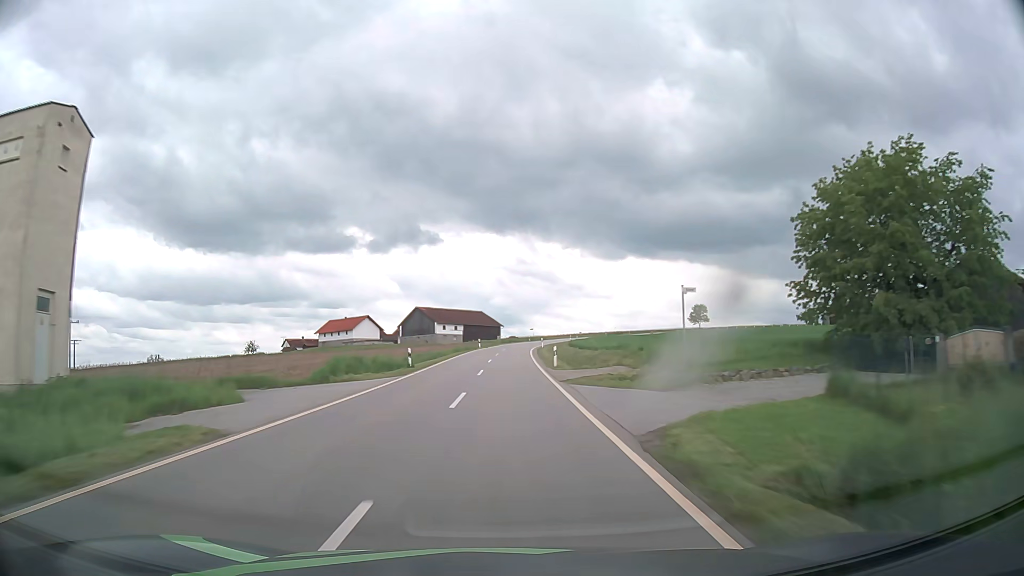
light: Day
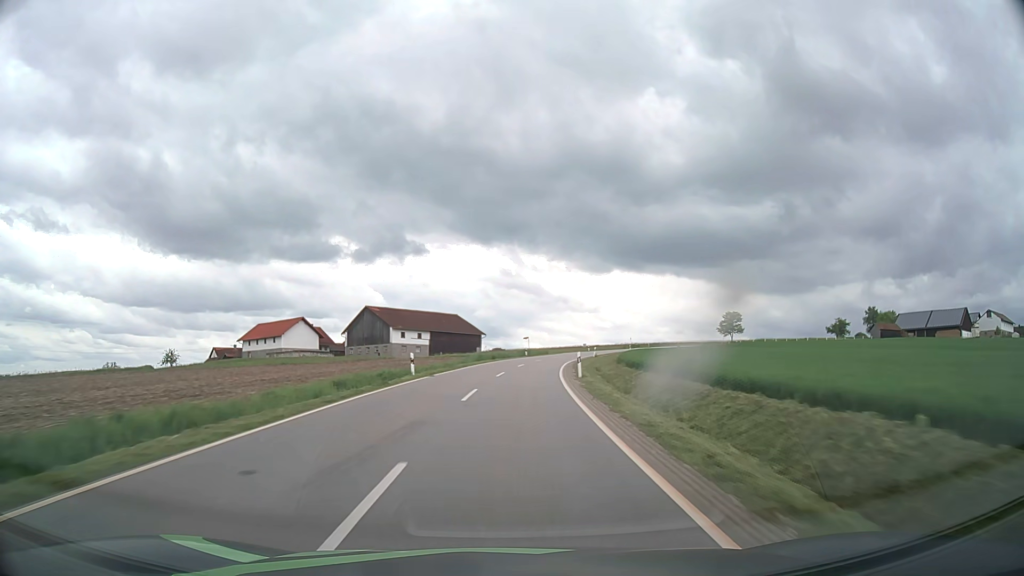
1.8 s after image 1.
(+0.2, +46.8) m; +1°
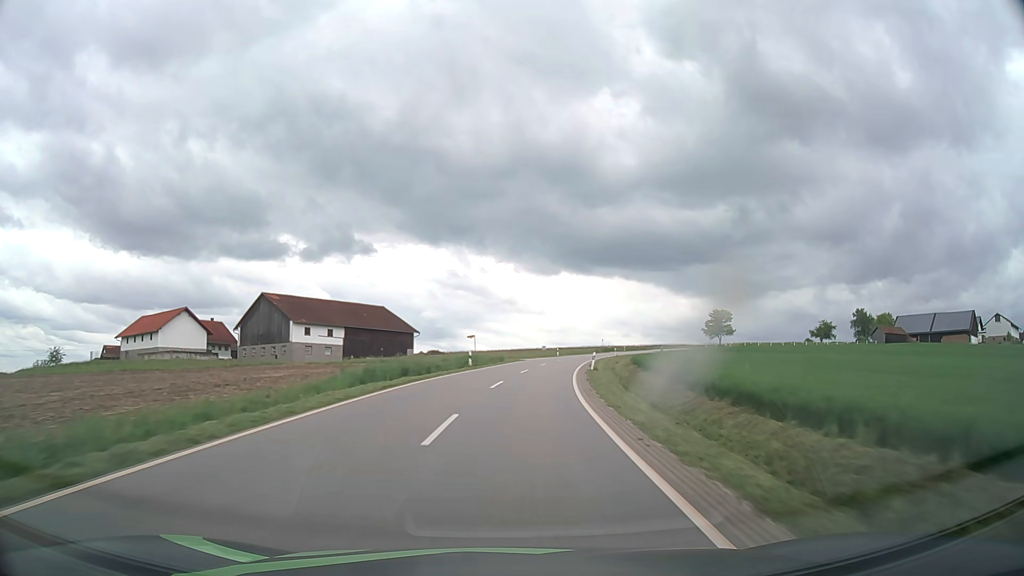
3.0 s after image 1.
(+1.0, +31.1) m; +4°
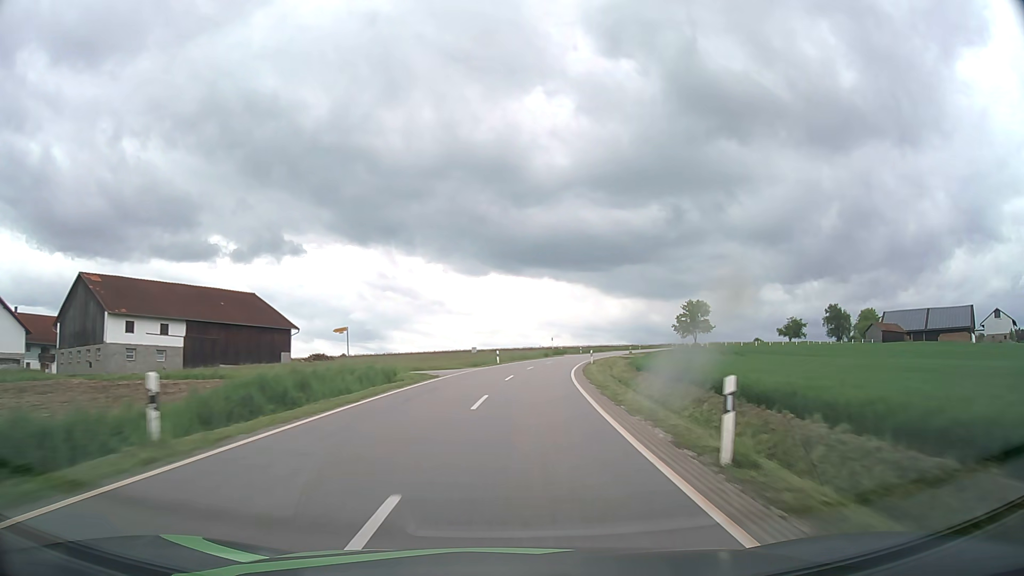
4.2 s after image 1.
(+1.5, +31.2) m; +6°
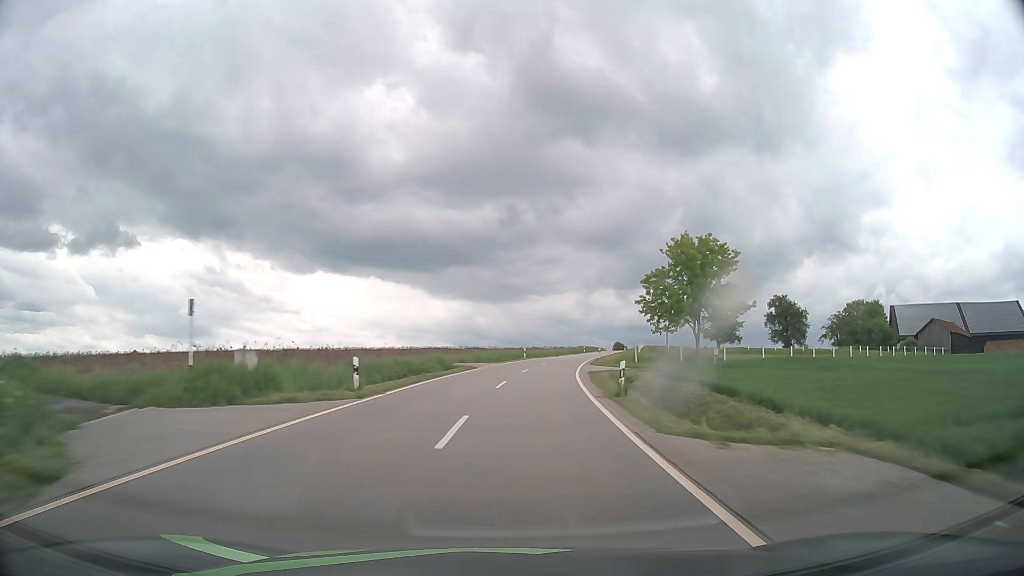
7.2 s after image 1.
(+10.2, +77.7) m; +15°
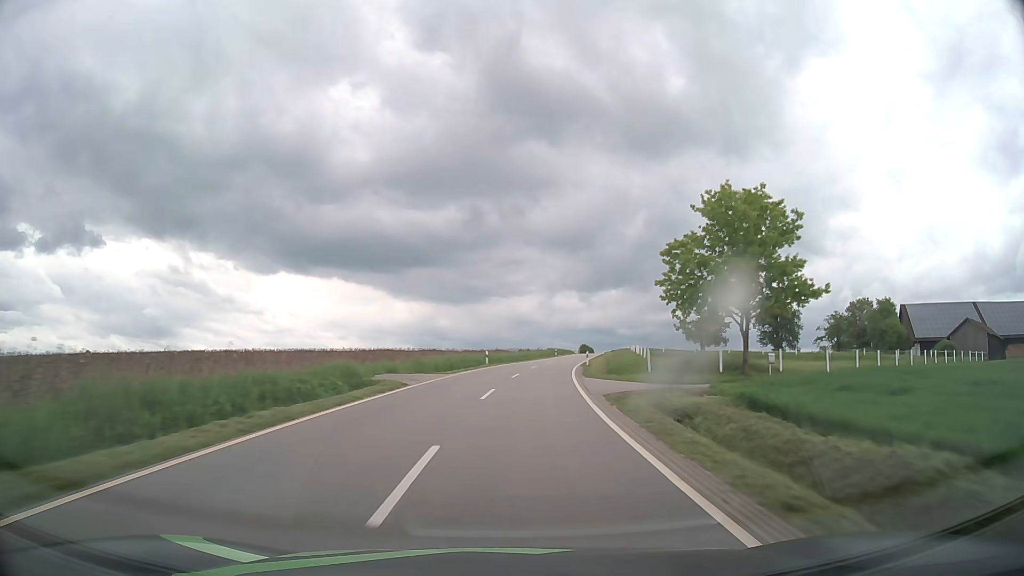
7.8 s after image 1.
(+0.4, +15.8) m; +3°
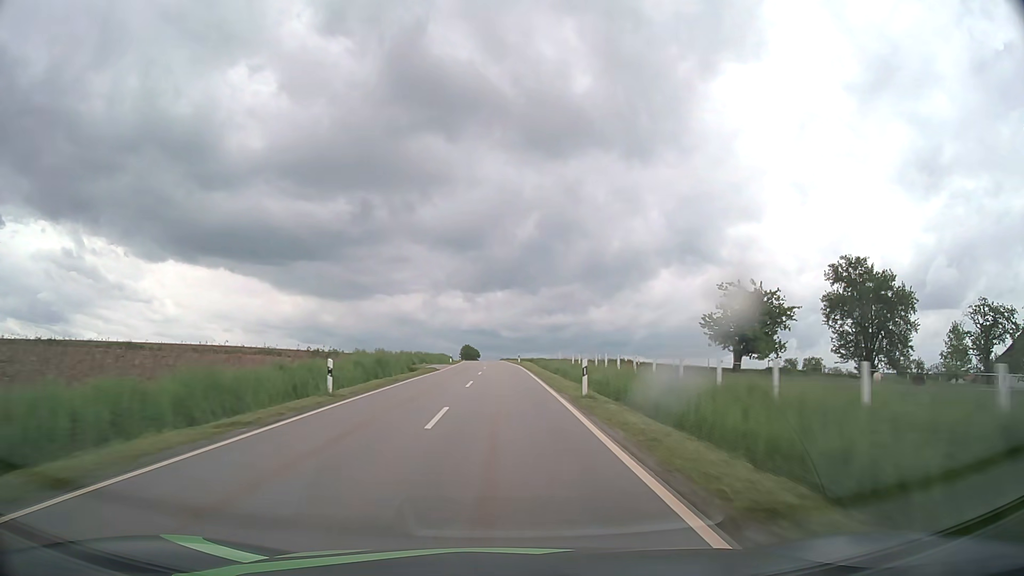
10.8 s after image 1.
(+9.3, +78.4) m; +10°
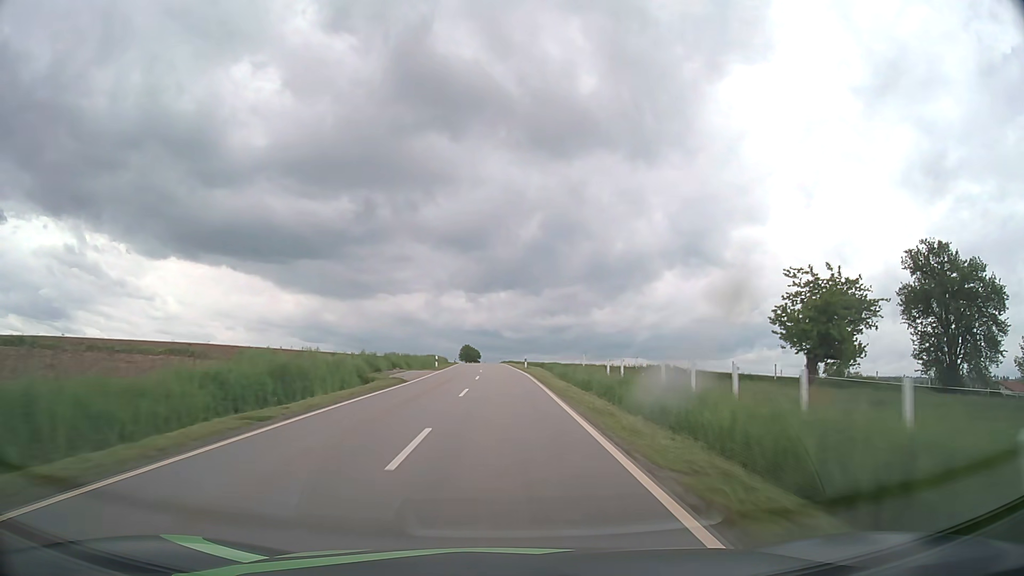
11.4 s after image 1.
(0.0, +15.9) m; 0°
(0, +10) (0, +20) (0, +30) (0, +40) (-1, +50) (-1, +60) (-1, +70) (-2, +80) (-2, +90) (-3, +100) m
